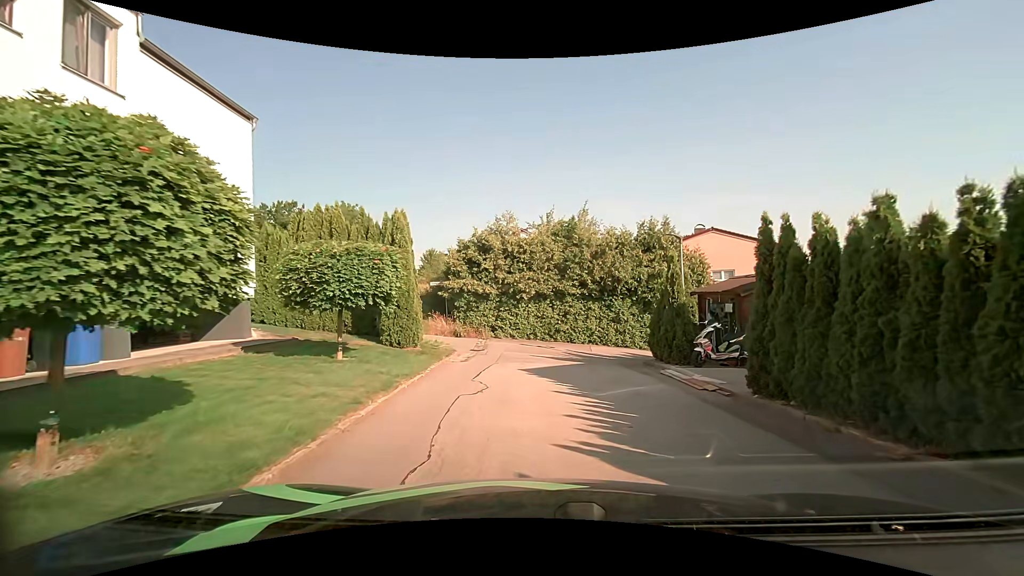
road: residential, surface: asphalt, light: Day
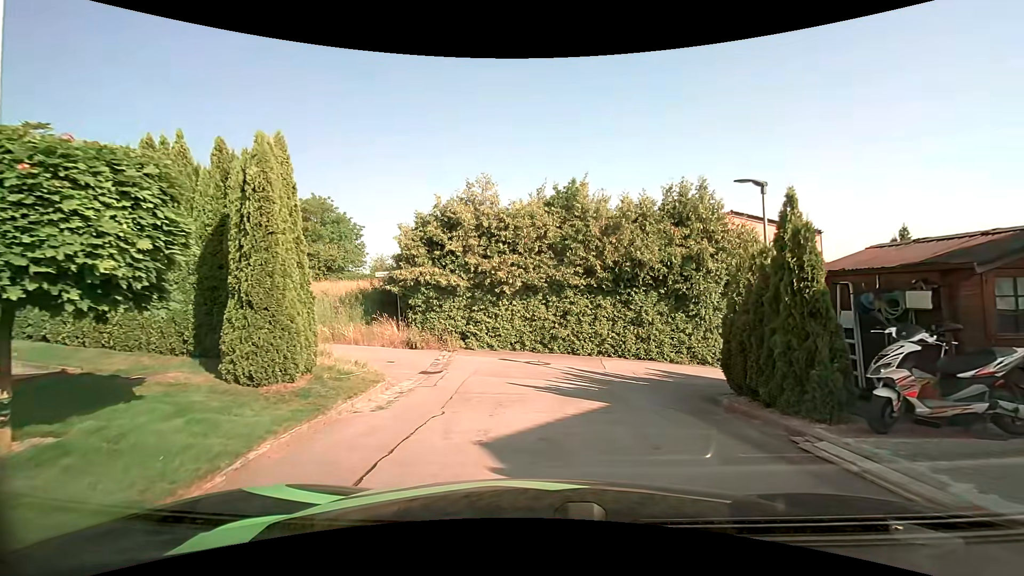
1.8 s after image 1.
(0.0, +6.8) m; -1°
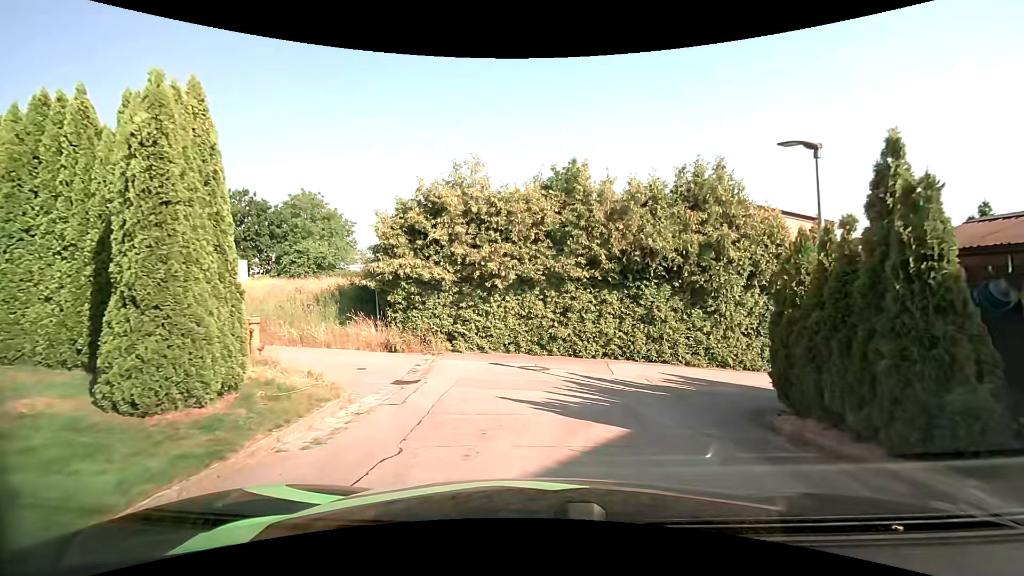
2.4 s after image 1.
(0.0, +2.0) m; +2°
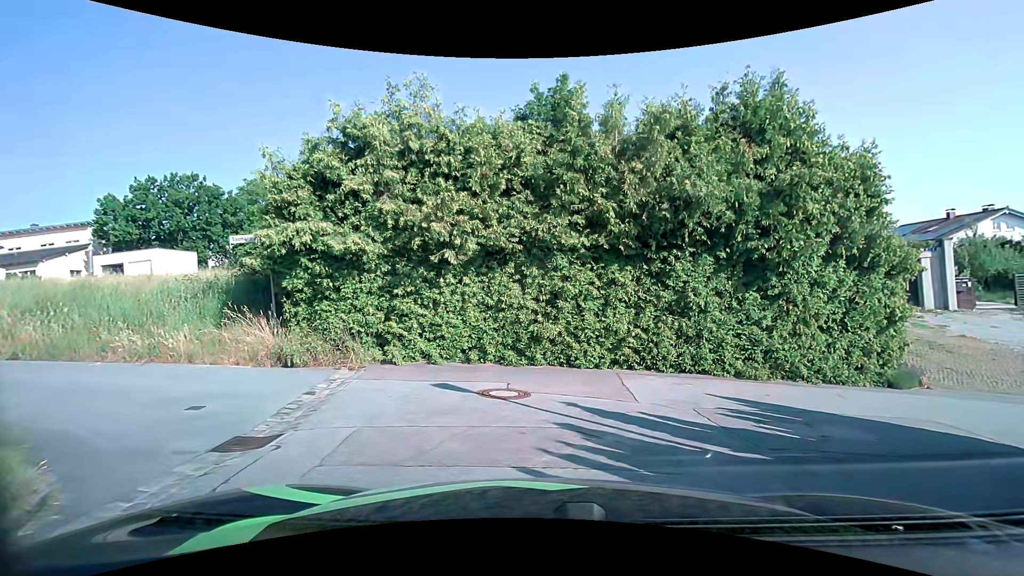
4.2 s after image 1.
(0.0, +4.9) m; +1°
